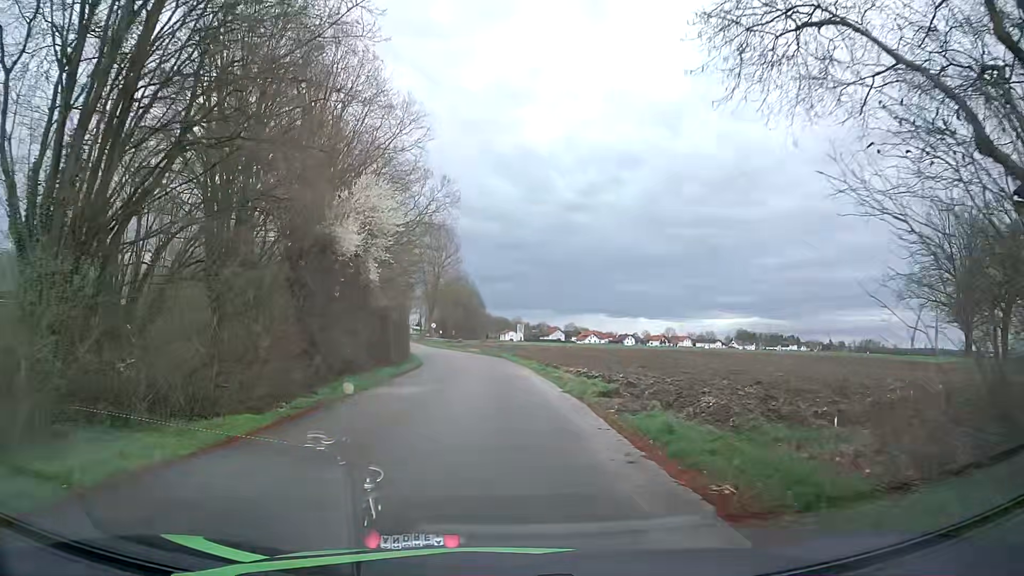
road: unclassified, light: Day
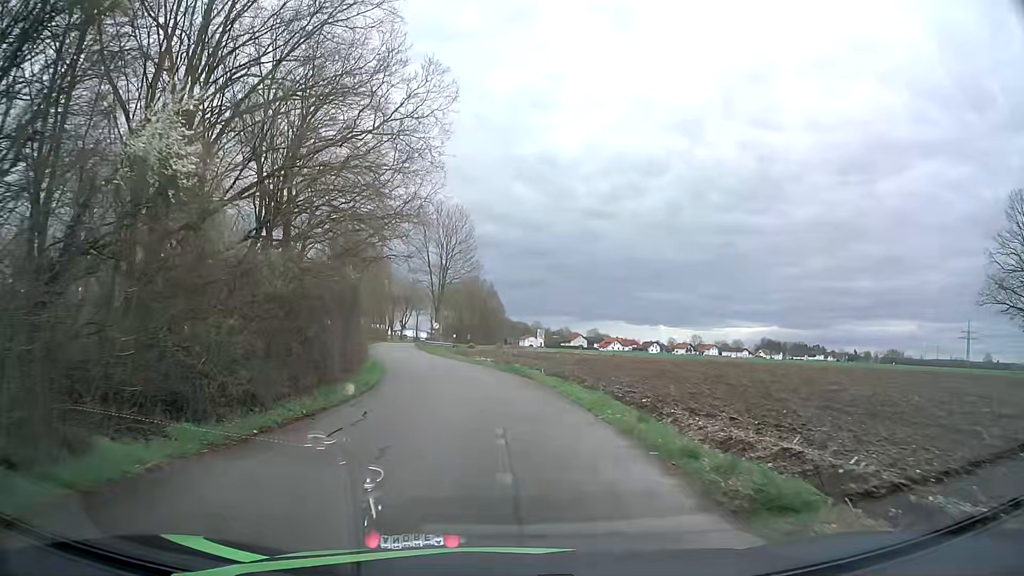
(0.0, +19.6) m; -1°
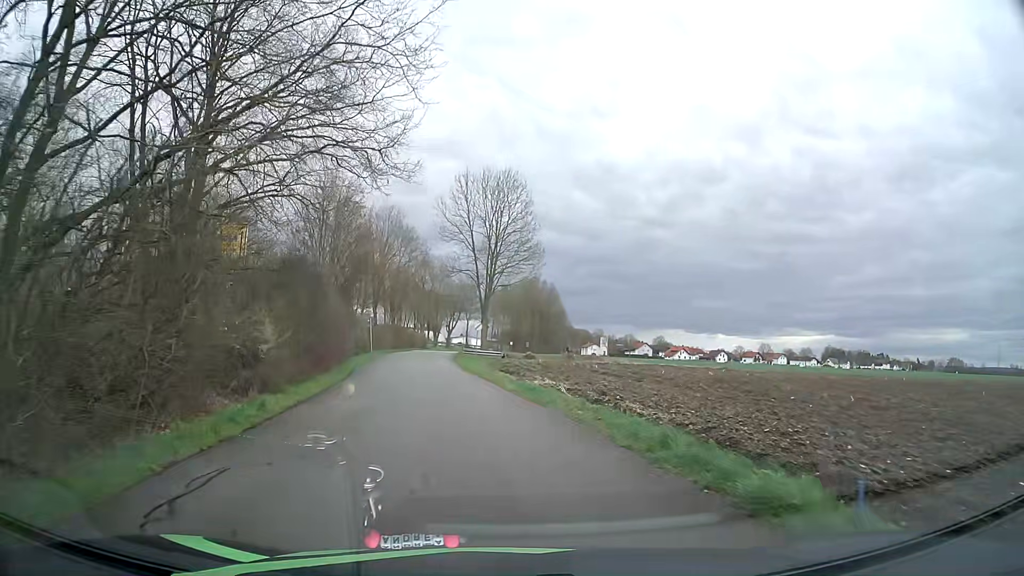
(-0.8, +21.4) m; -5°
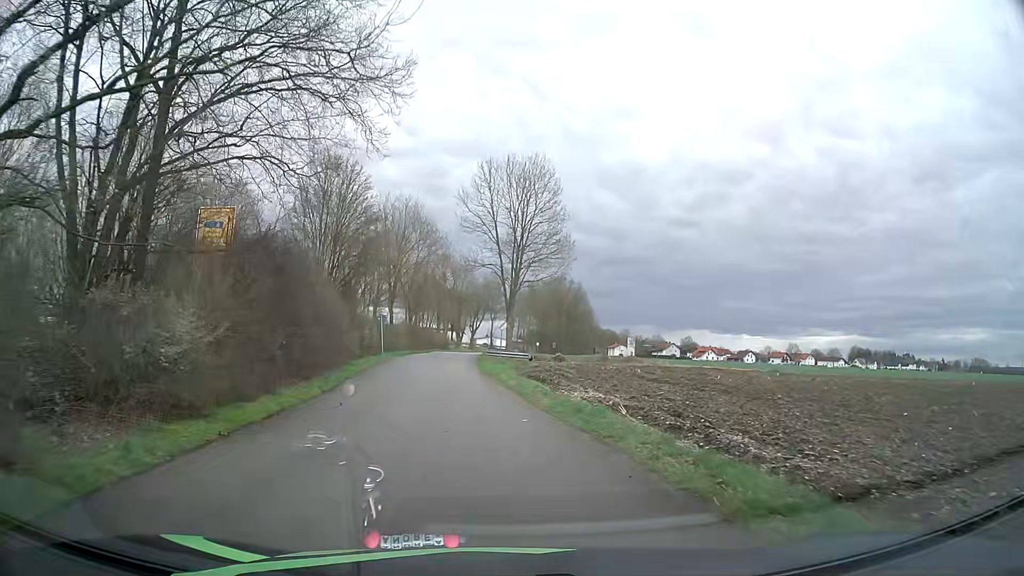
(-0.1, +5.6) m; -2°
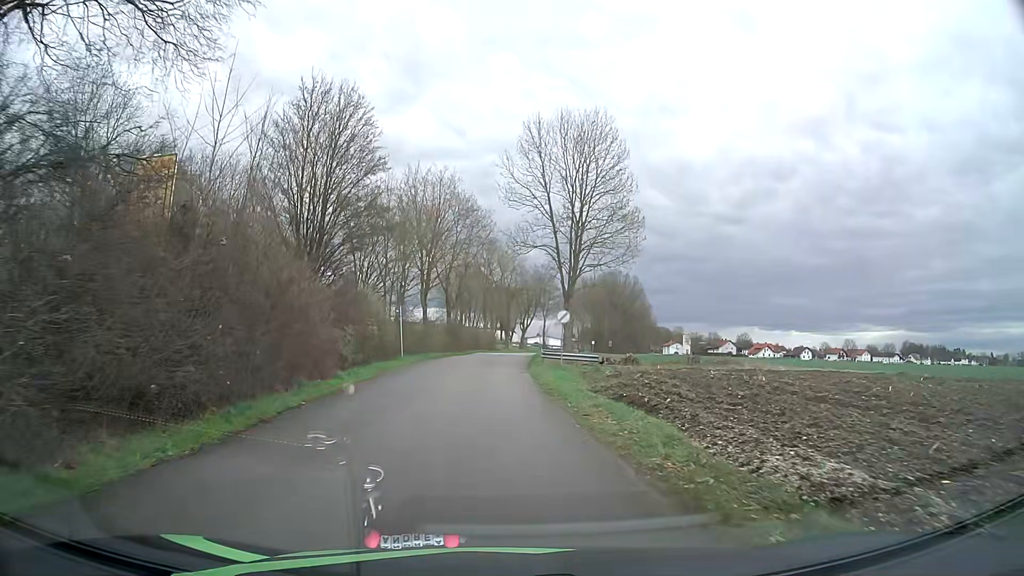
(-0.5, +11.5) m; -4°
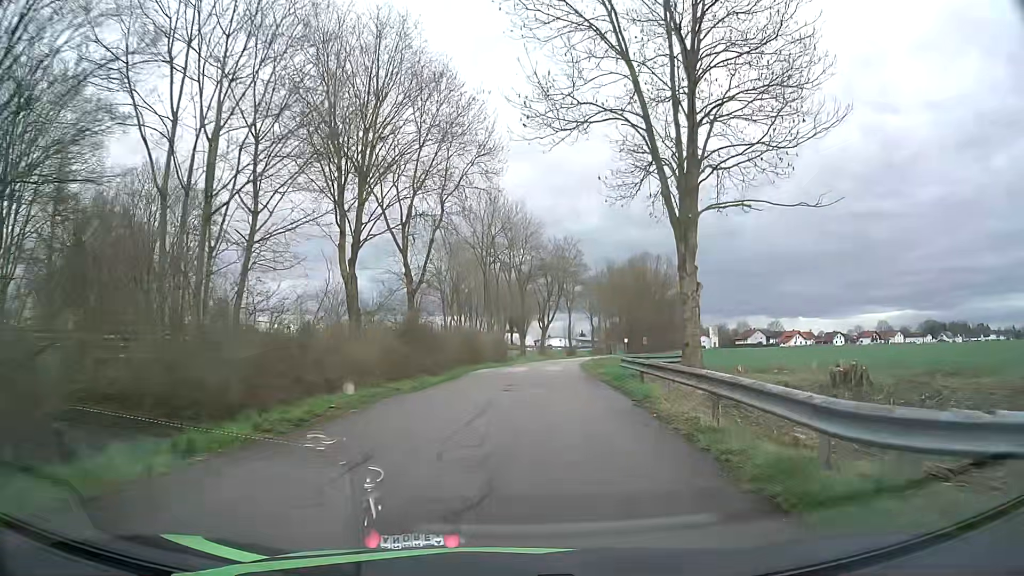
(-0.7, +30.5) m; -1°
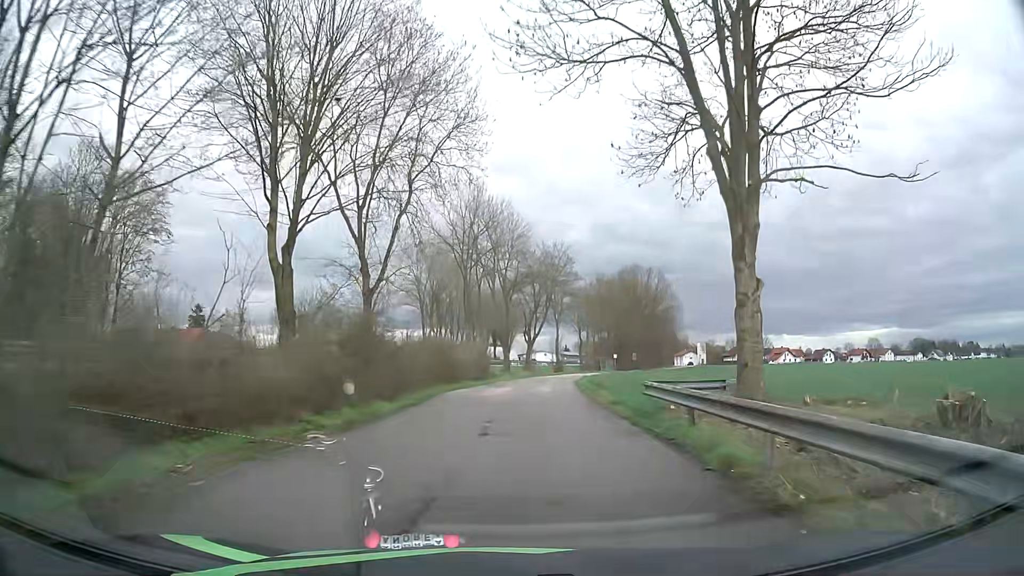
(0.0, +6.4) m; +1°
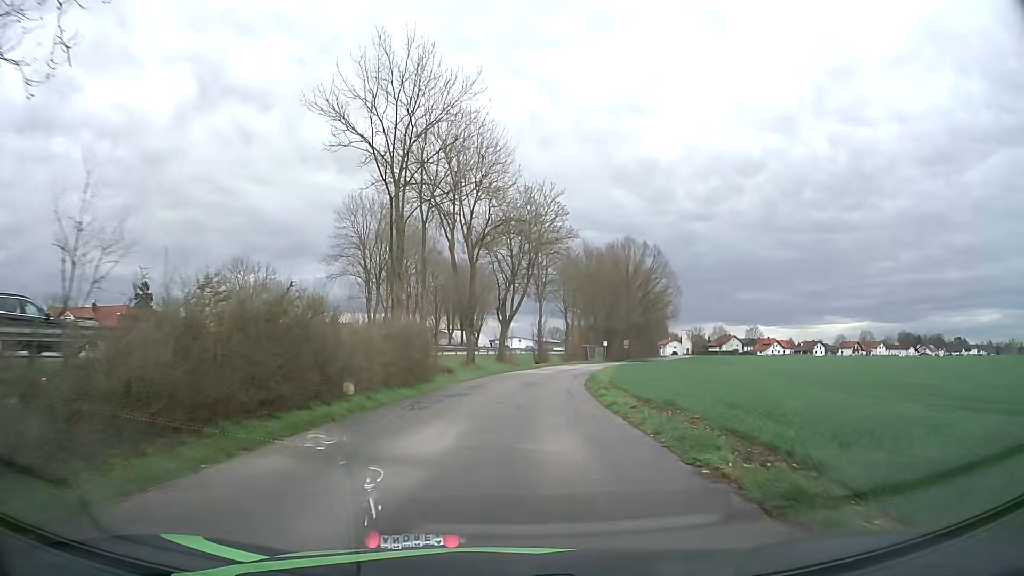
(+0.6, +19.7) m; +2°
(0, +10) (+1, +20) (+2, +30) (+3, +40) (+5, +50) (+8, +59) (+11, +69) (+14, +78) (+17, +88) (+21, +97) m
